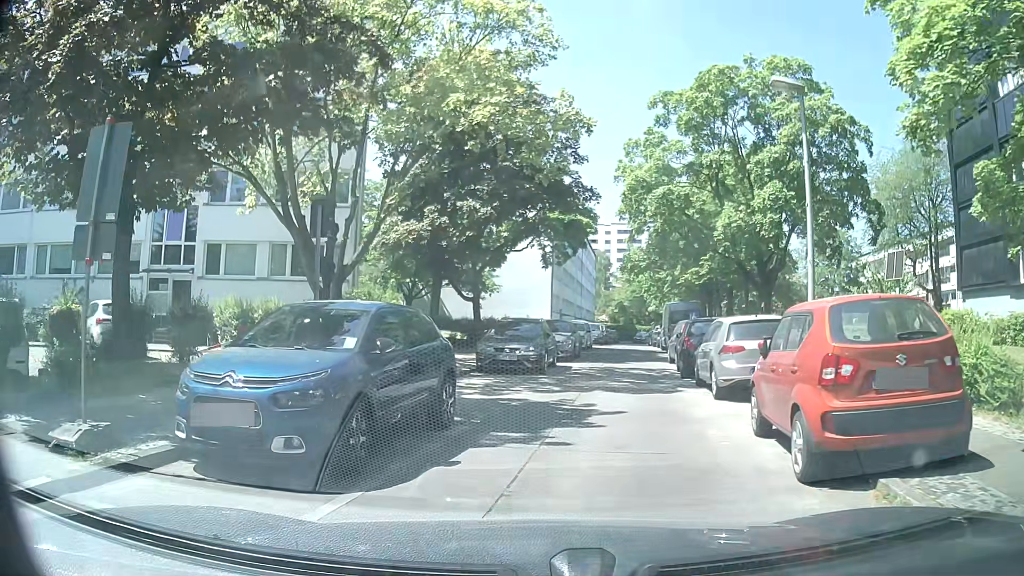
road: residential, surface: concrete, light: Day
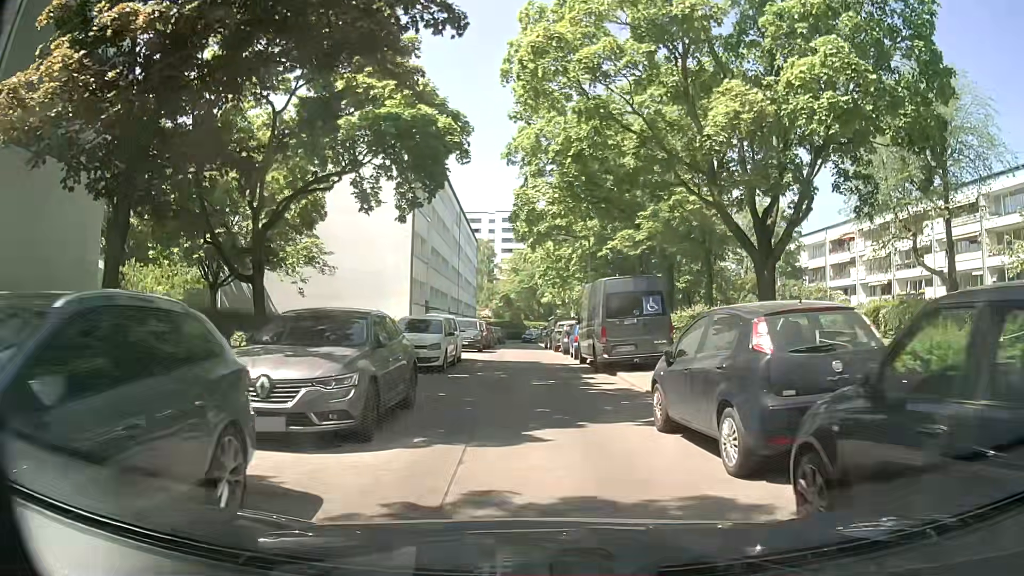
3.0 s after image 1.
(+1.8, +16.2) m; +9°
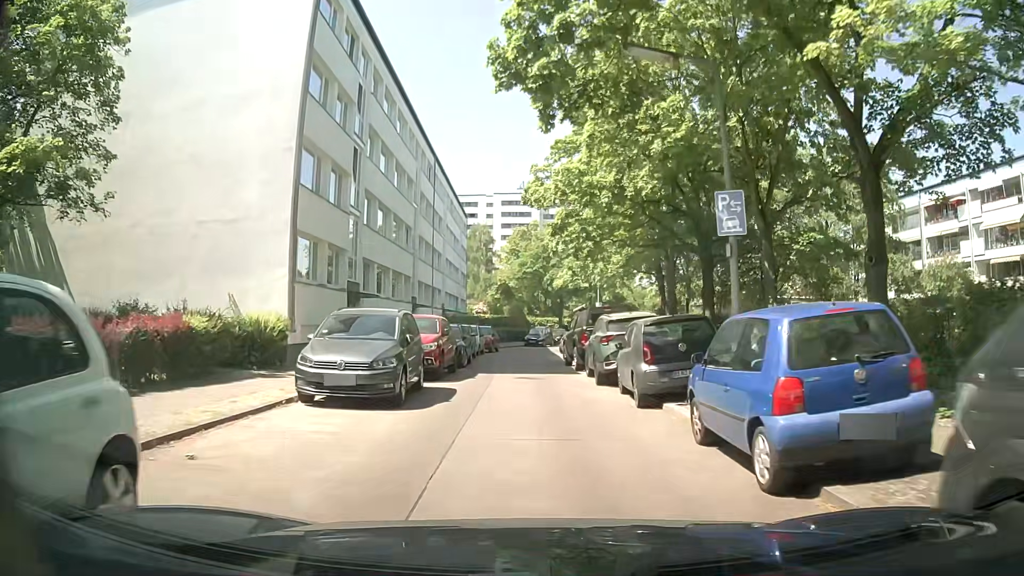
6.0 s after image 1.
(+0.3, +21.1) m; 0°
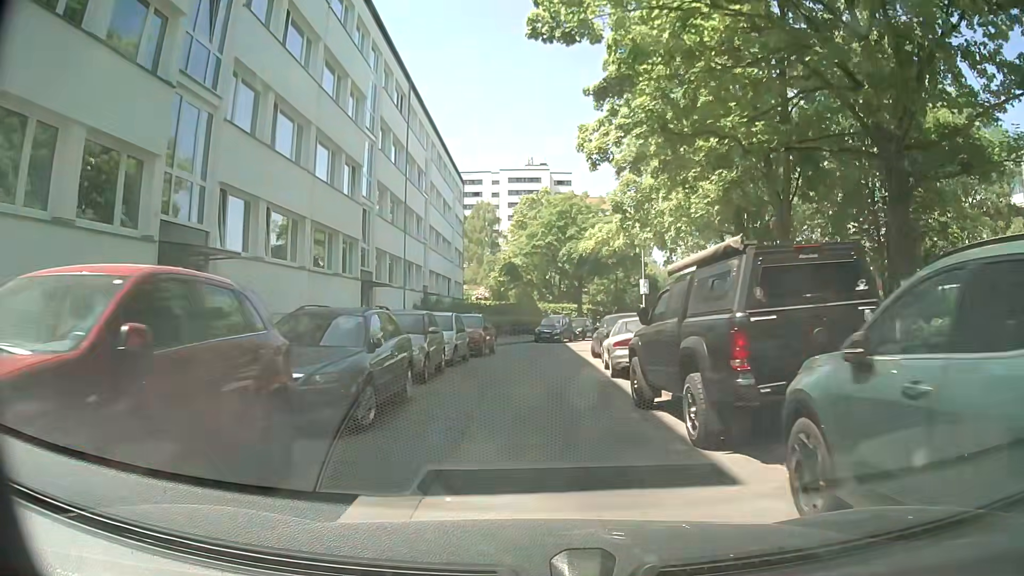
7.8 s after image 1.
(0.0, +14.5) m; -1°
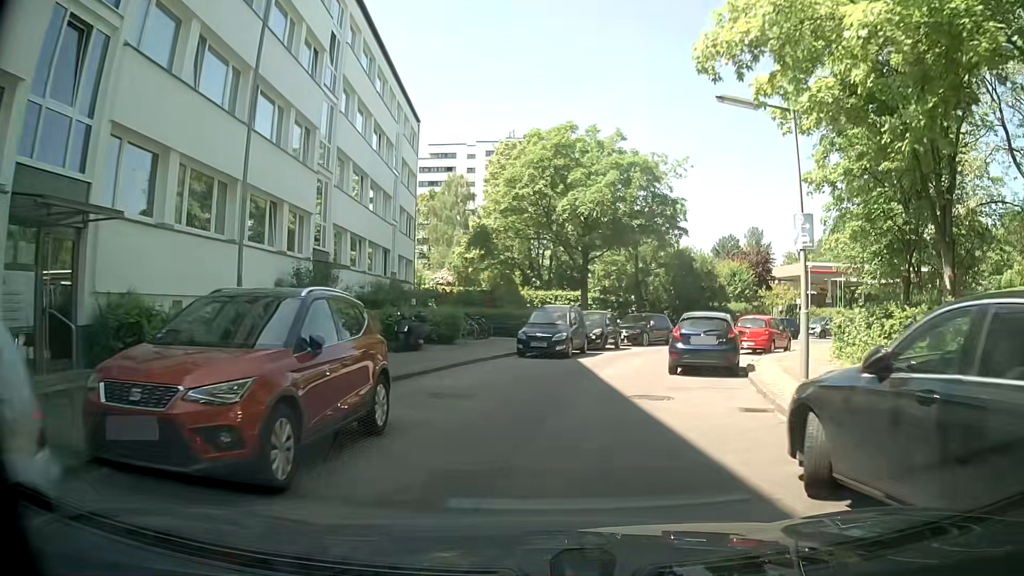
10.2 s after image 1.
(+0.2, +19.1) m; +2°
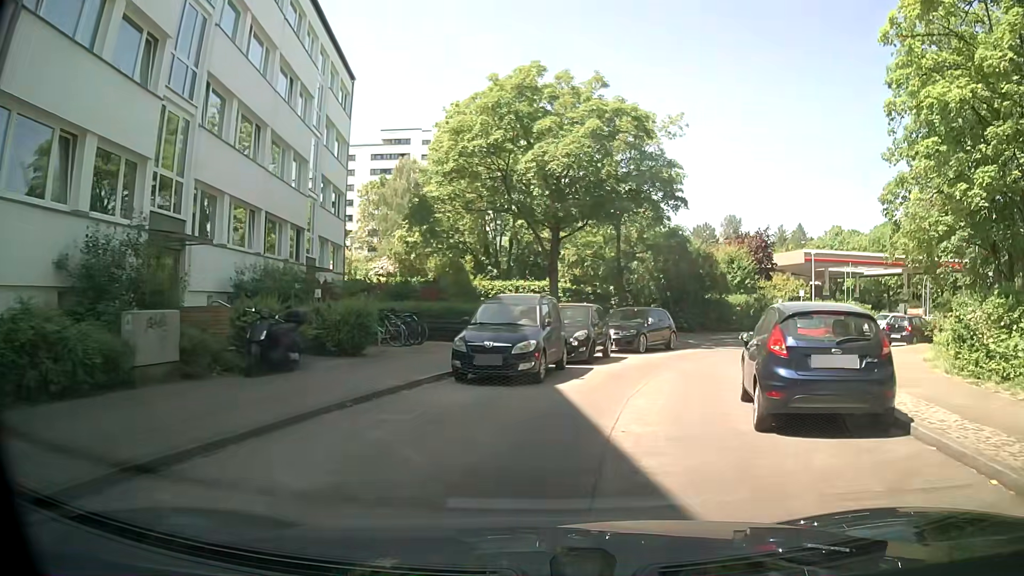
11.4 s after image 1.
(+0.1, +8.3) m; 0°
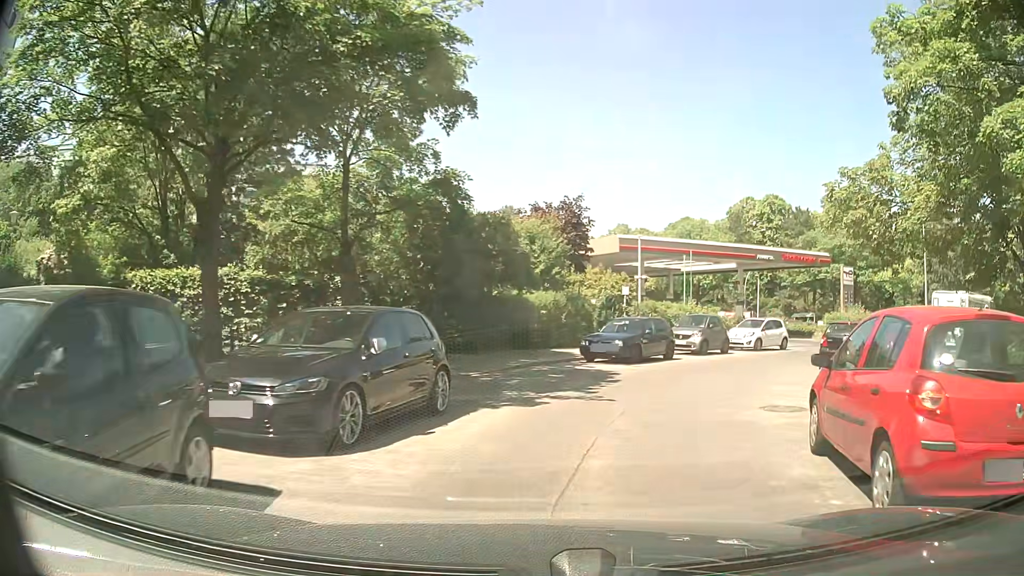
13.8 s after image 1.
(+2.7, +14.0) m; +23°
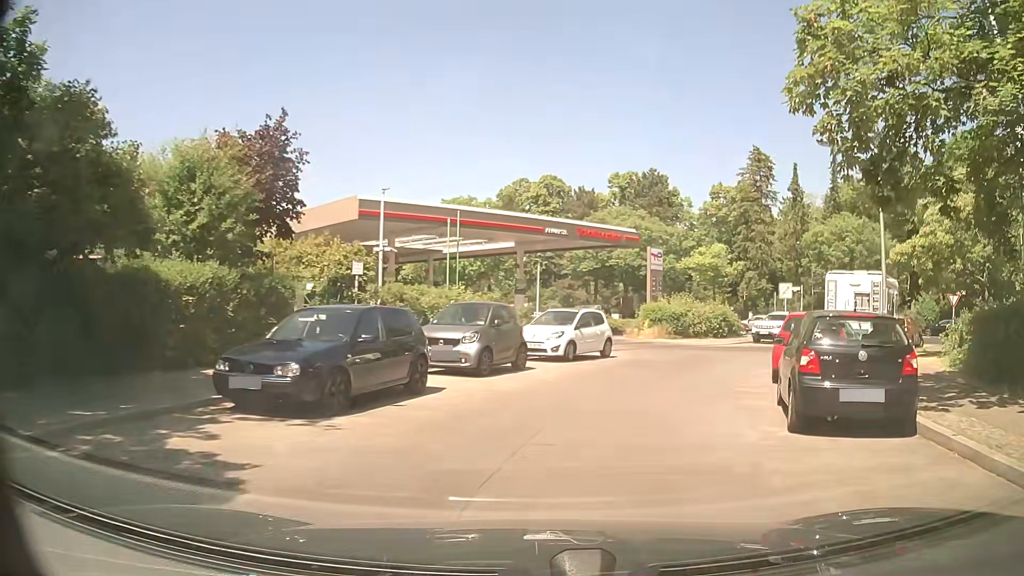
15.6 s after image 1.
(+2.2, +11.4) m; +21°
